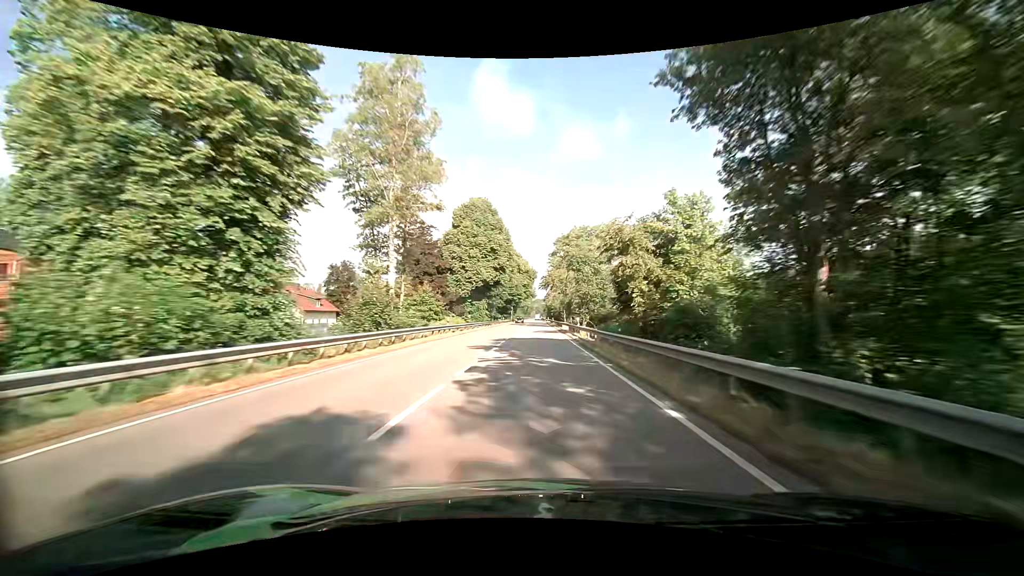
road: primary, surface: asphalt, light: Day
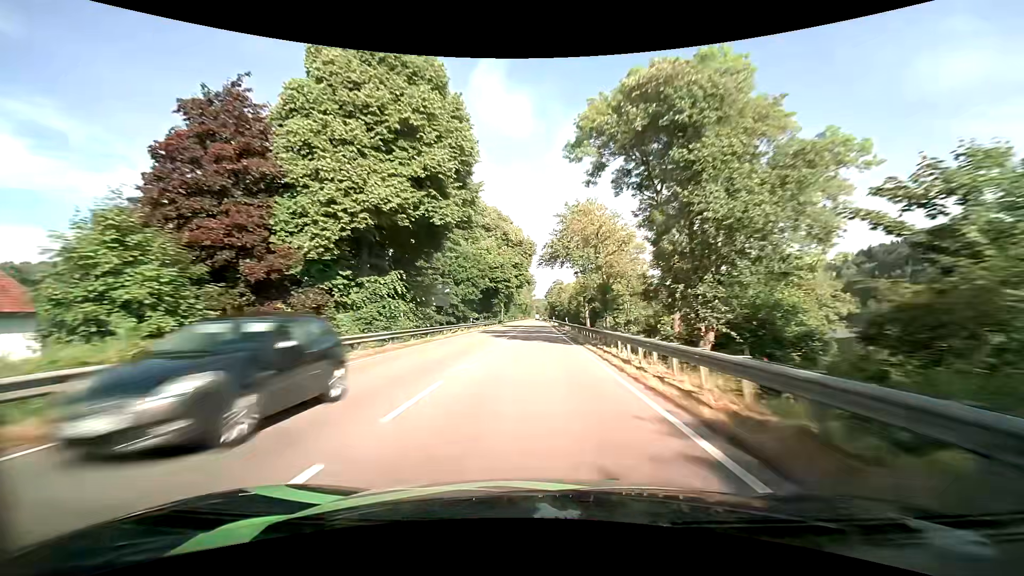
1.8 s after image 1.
(0.0, +47.1) m; 0°
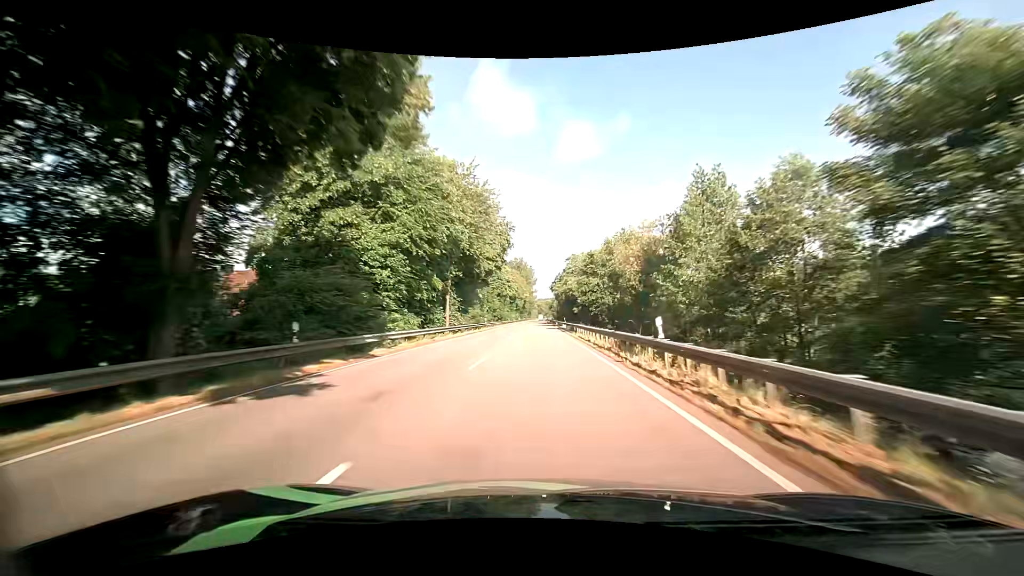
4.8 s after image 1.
(-0.7, +78.6) m; -1°
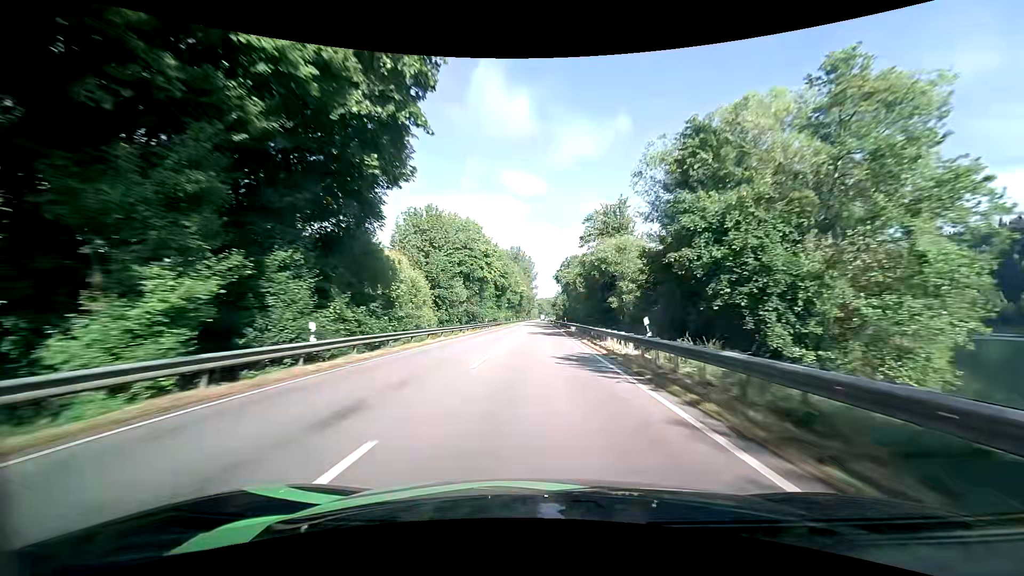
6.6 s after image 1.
(+0.2, +47.2) m; 0°
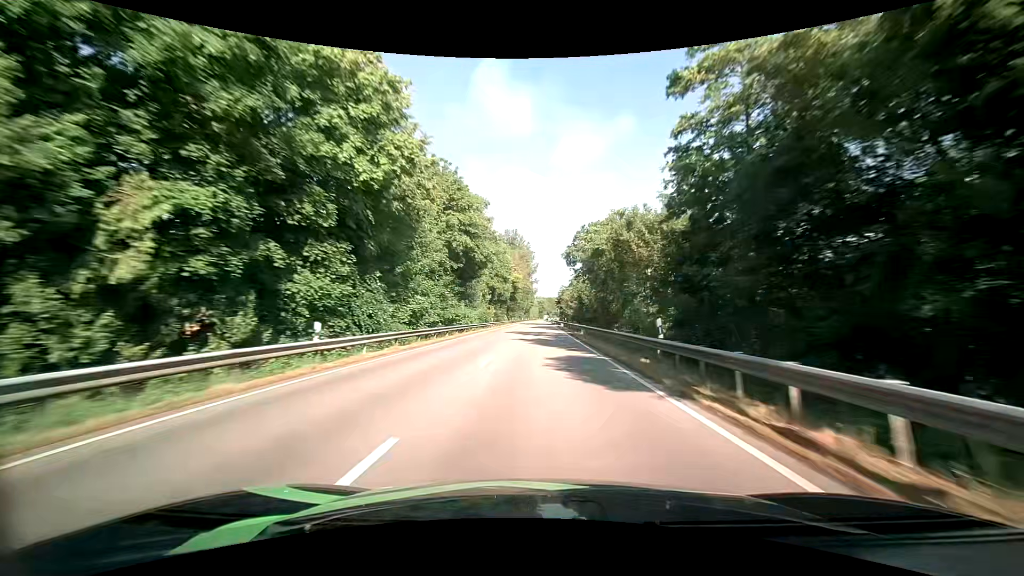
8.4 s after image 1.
(-0.4, +47.6) m; 0°
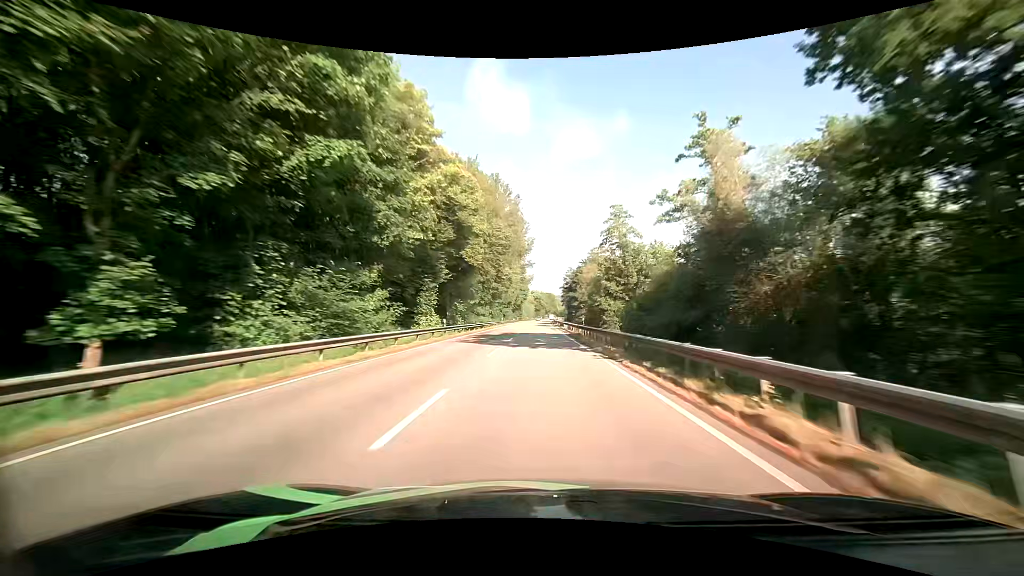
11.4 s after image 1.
(+0.4, +79.7) m; 0°
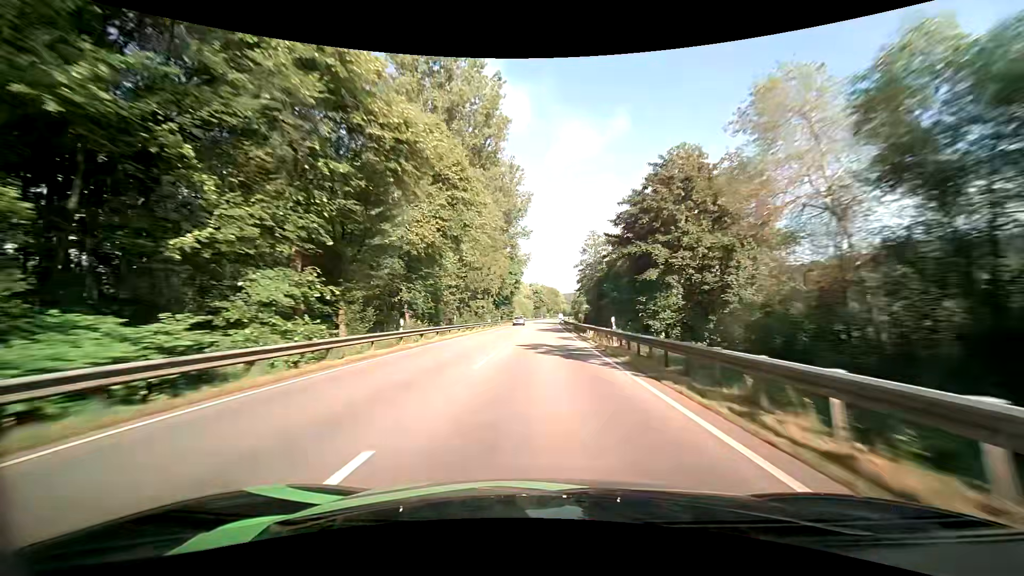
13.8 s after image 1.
(-0.1, +64.0) m; 0°
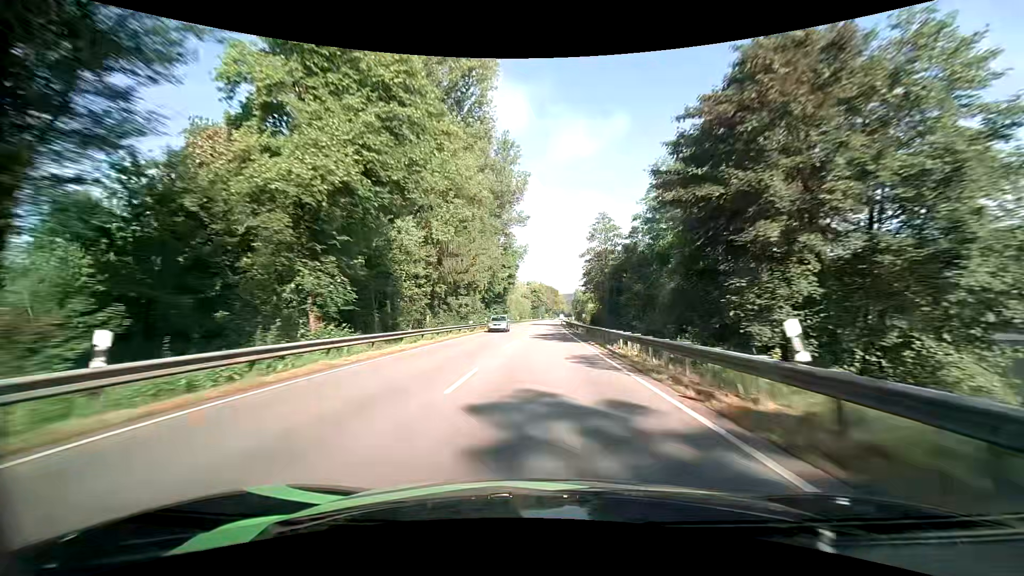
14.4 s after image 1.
(0.0, +16.0) m; 0°
(0, +10) (0, +20) (0, +30) (0, +40) (0, +50) (+1, +60) (+1, +70) (+1, +80) (+2, +90) (+2, +100) m
